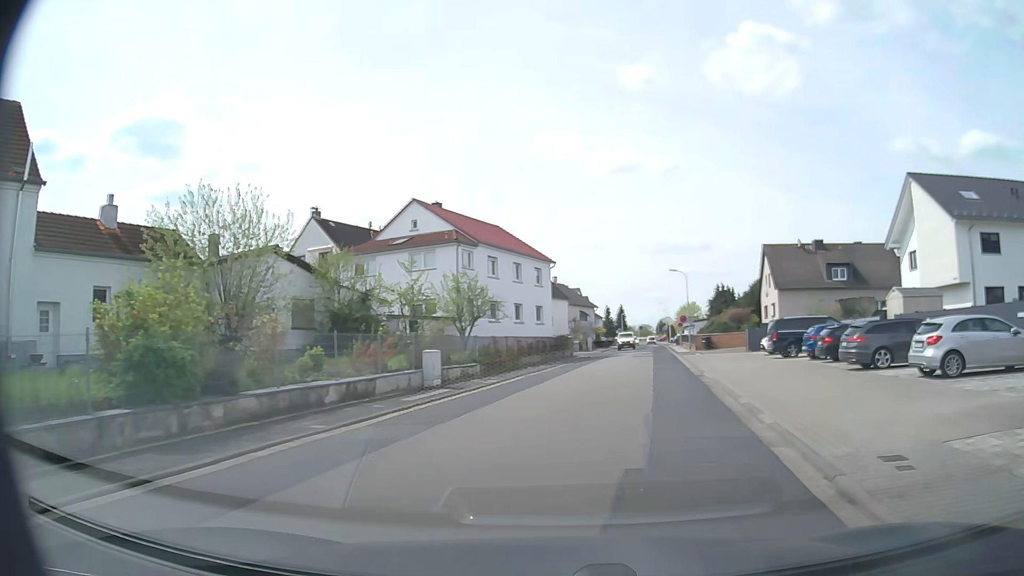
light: Day
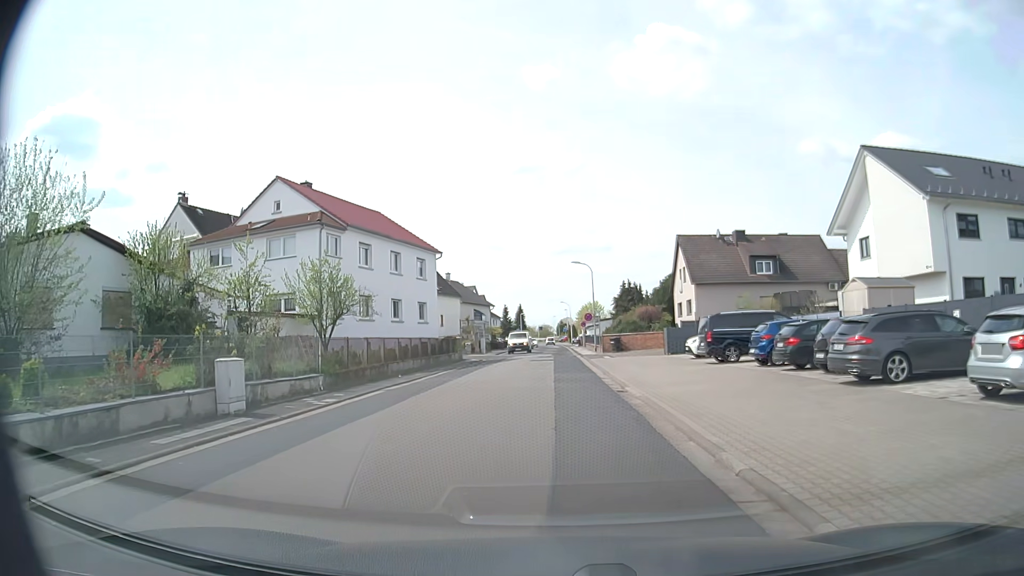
(+0.9, +7.1) m; +11°
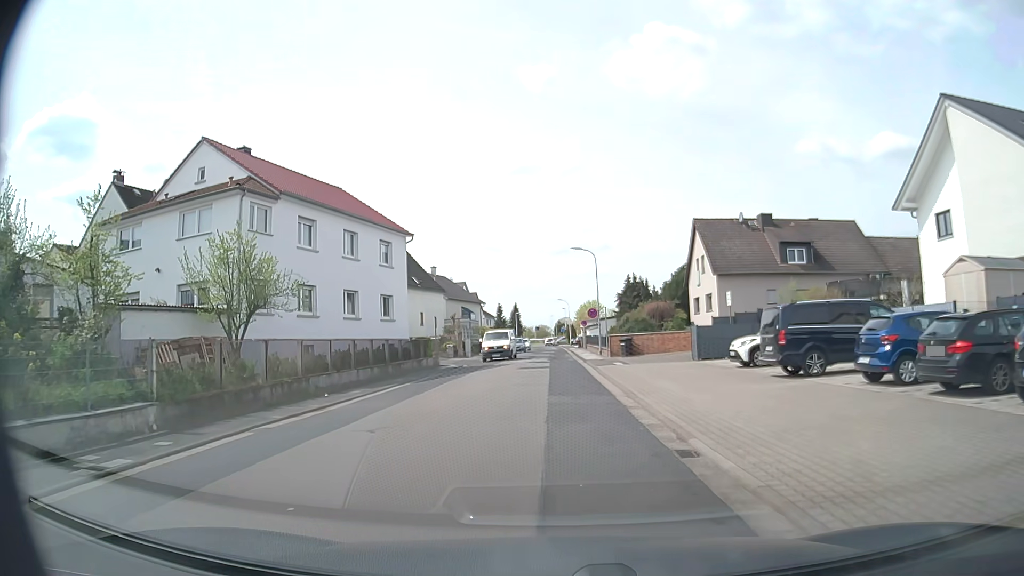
(-0.1, +9.1) m; 0°
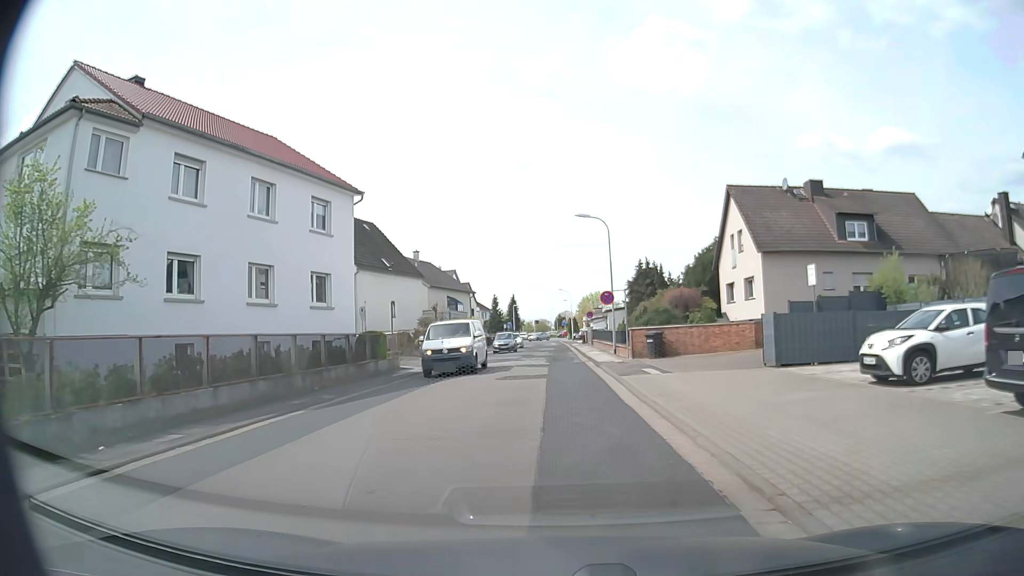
(-0.1, +10.8) m; -1°
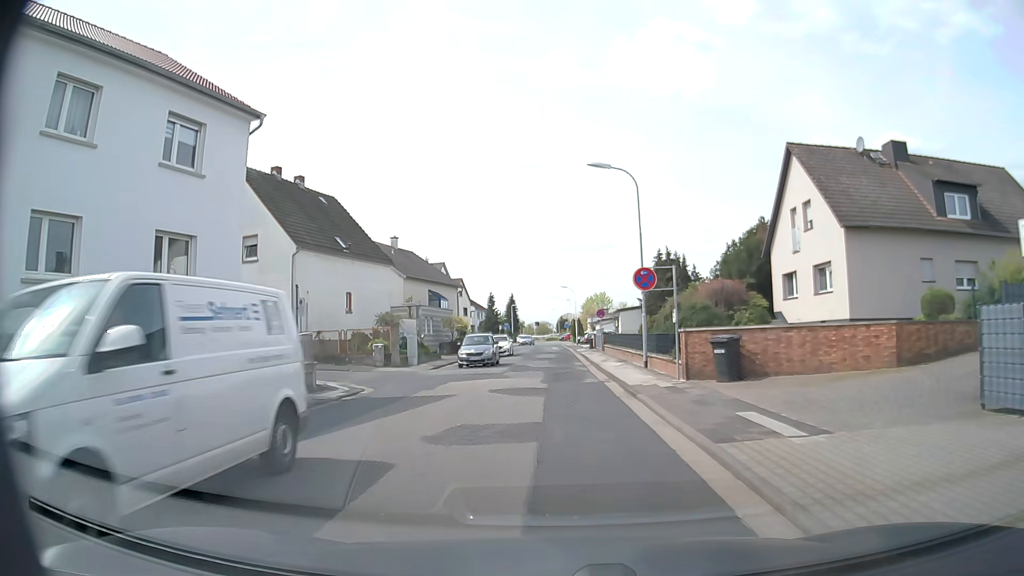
(0.0, +11.1) m; 0°
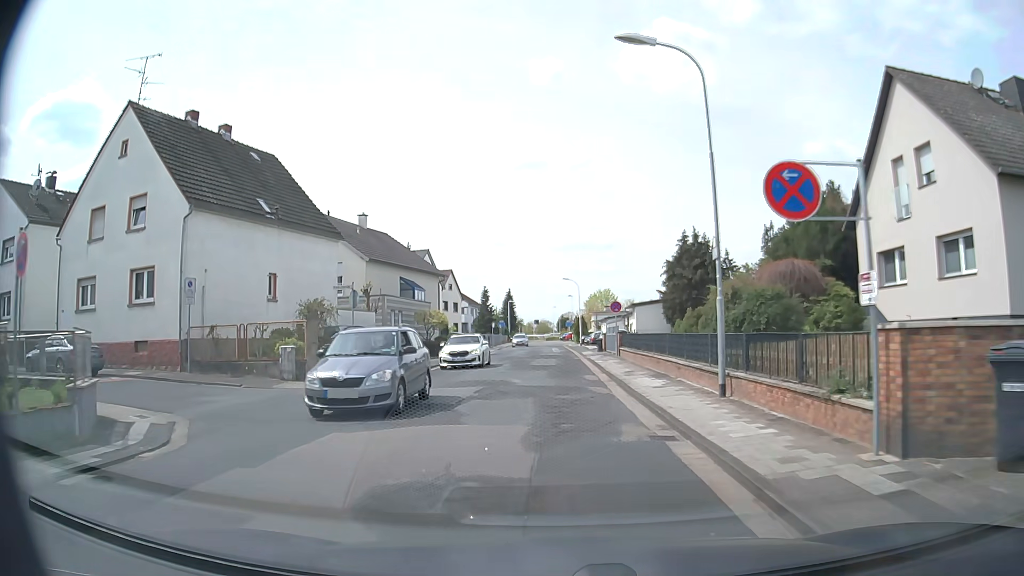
(0.0, +10.7) m; 0°
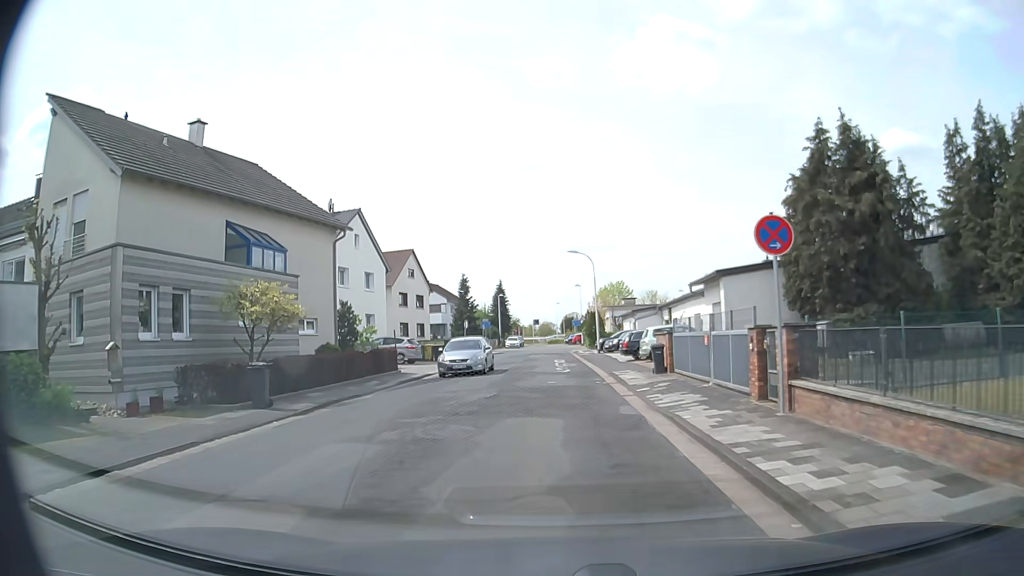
(0.0, +25.3) m; 0°
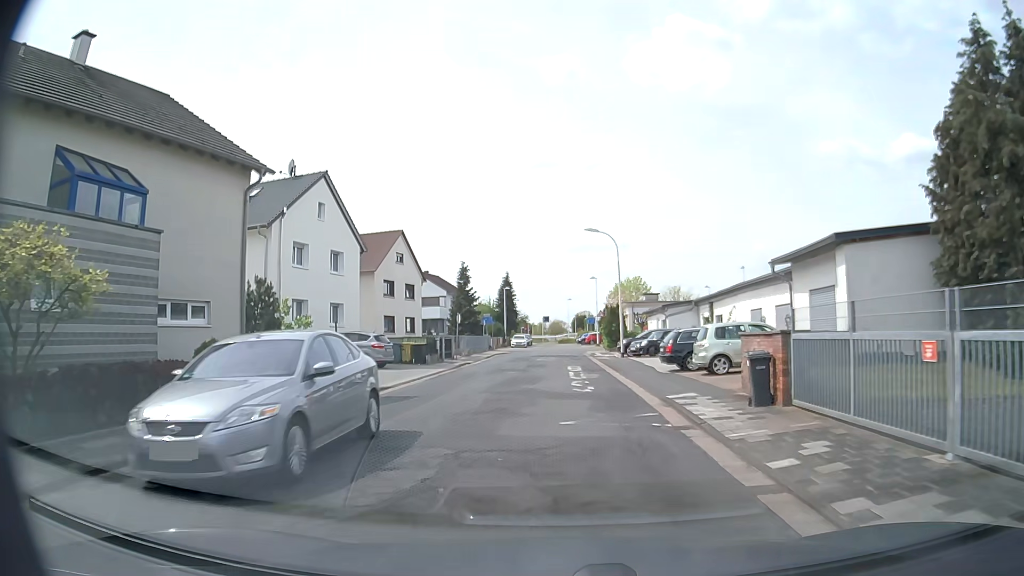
(-0.1, +9.4) m; 0°
(0, +10) (0, +20) (0, +30) (0, +40) (0, +50) (+2, +60) (+10, +64) (+20, +65) (+29, +68) (+36, +75) m
